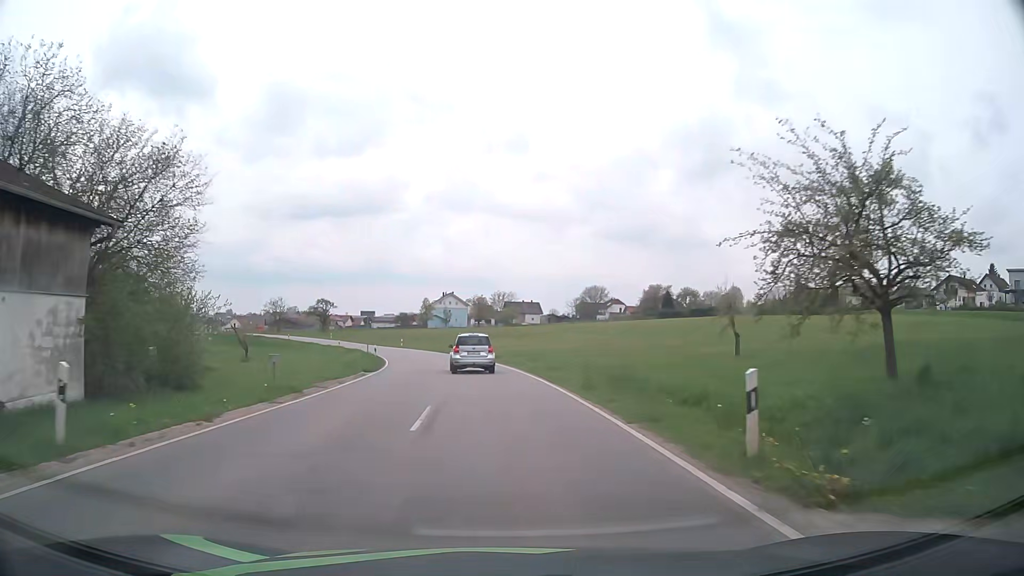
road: tertiary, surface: asphalt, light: Day
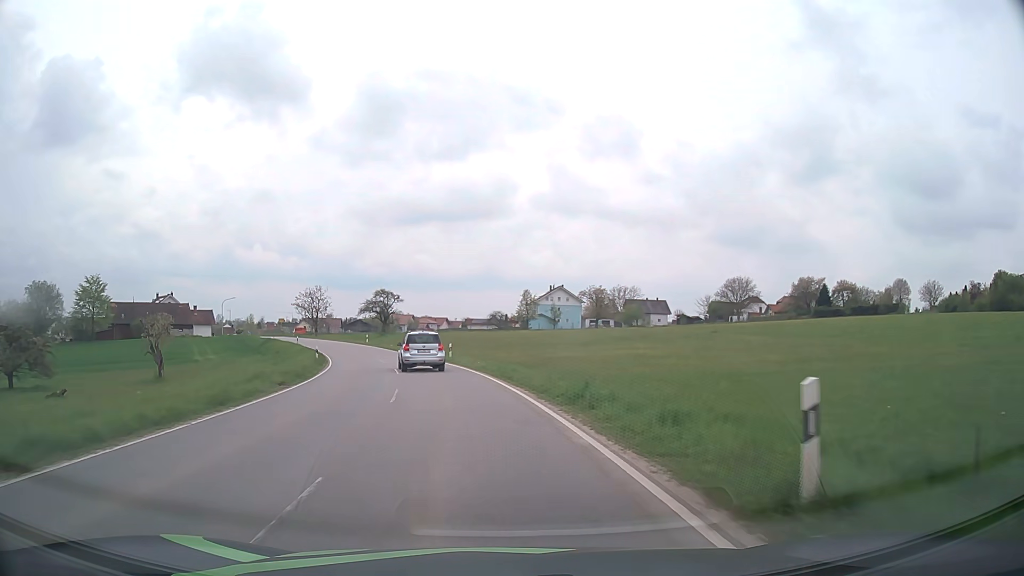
(-2.7, +43.8) m; -9°
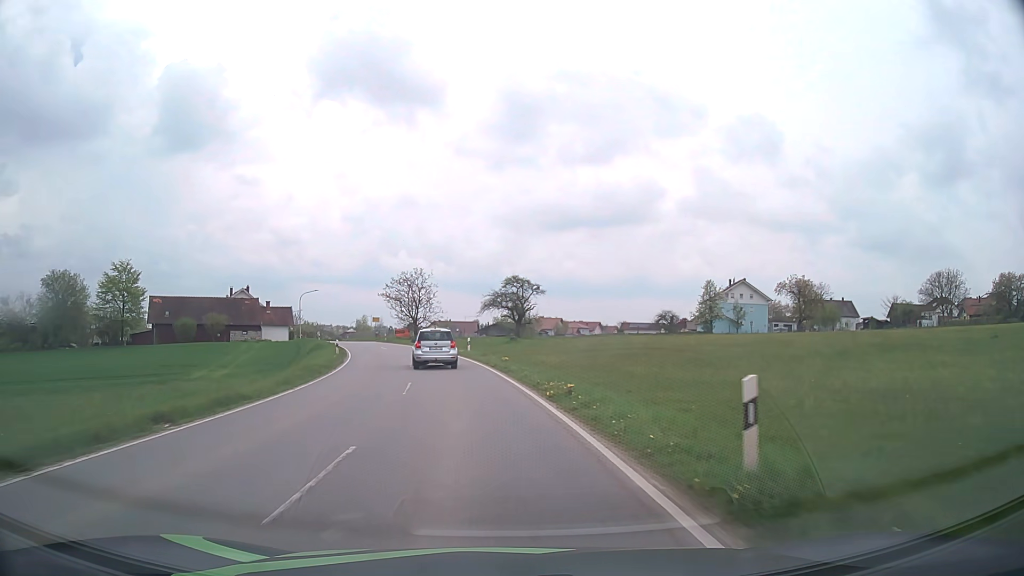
(-3.9, +34.1) m; -12°
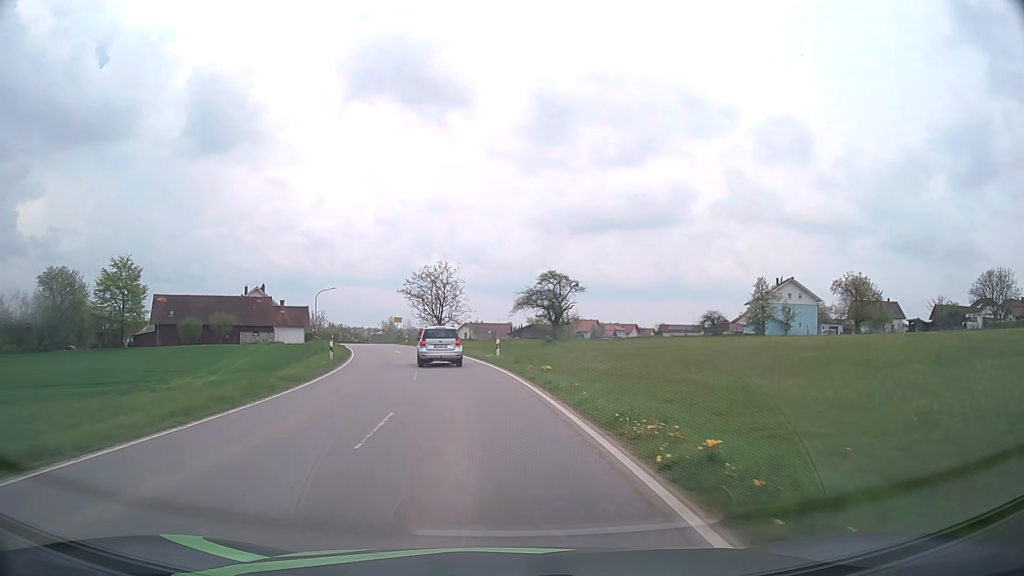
(-0.3, +8.5) m; -3°
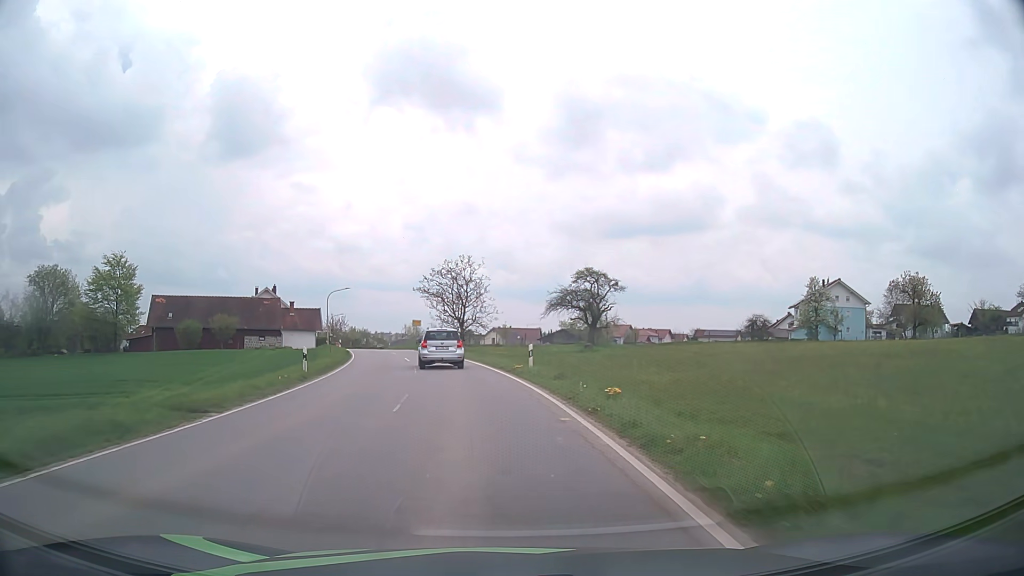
(-0.2, +8.4) m; -3°
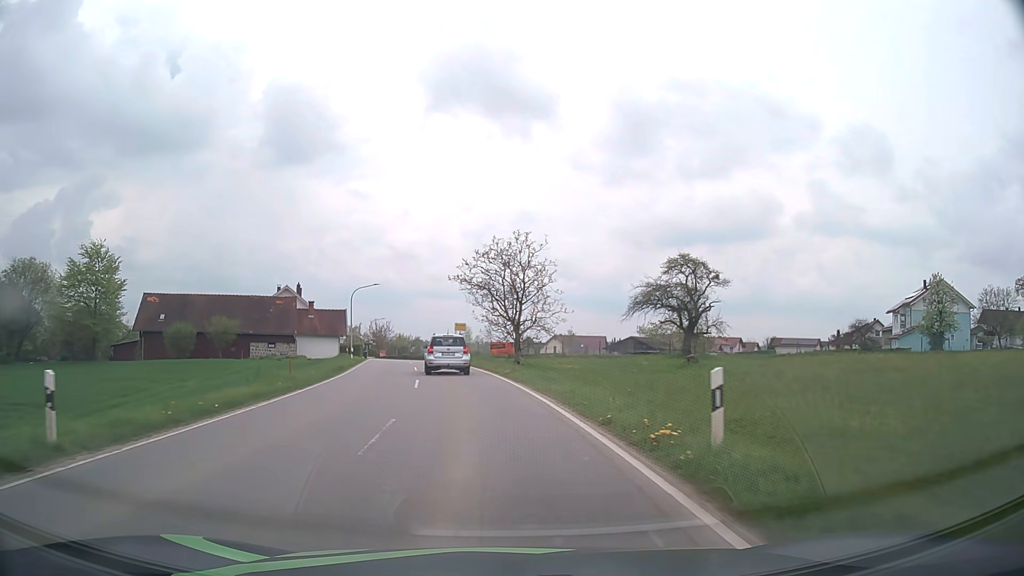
(-0.7, +16.3) m; -5°
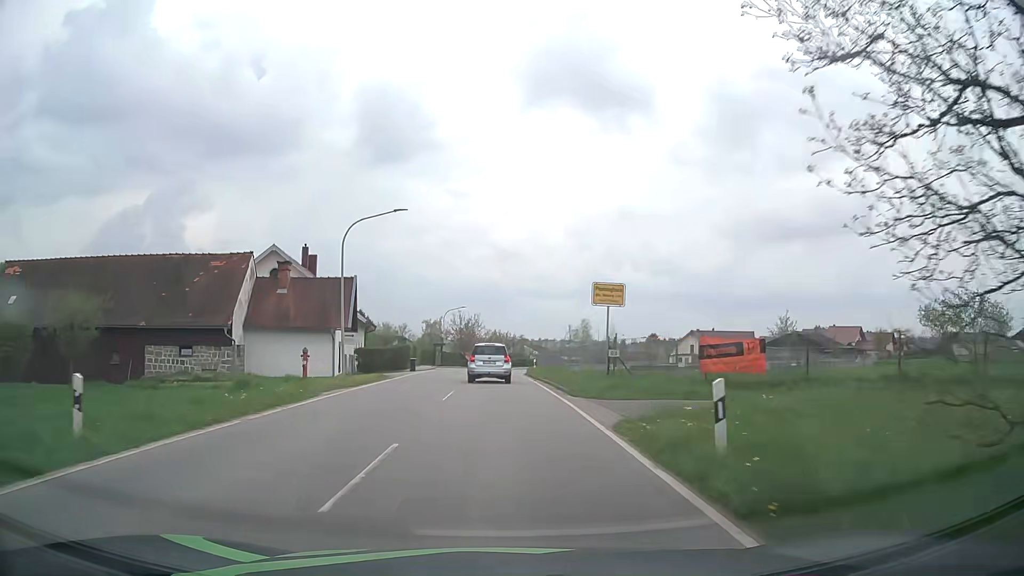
(-3.5, +38.7) m; -9°
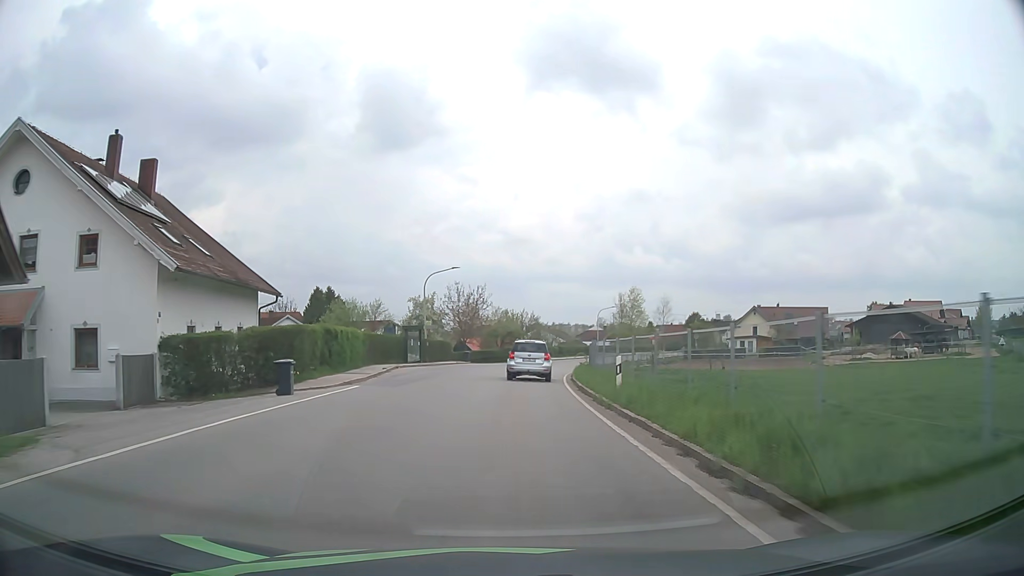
(-0.4, +30.9) m; -1°
(0, +10) (0, +20) (+1, +30) (+1, +40) (+3, +50) (+4, +60) (+7, +69) (+10, +79) (+14, +88) (+18, +97) m
